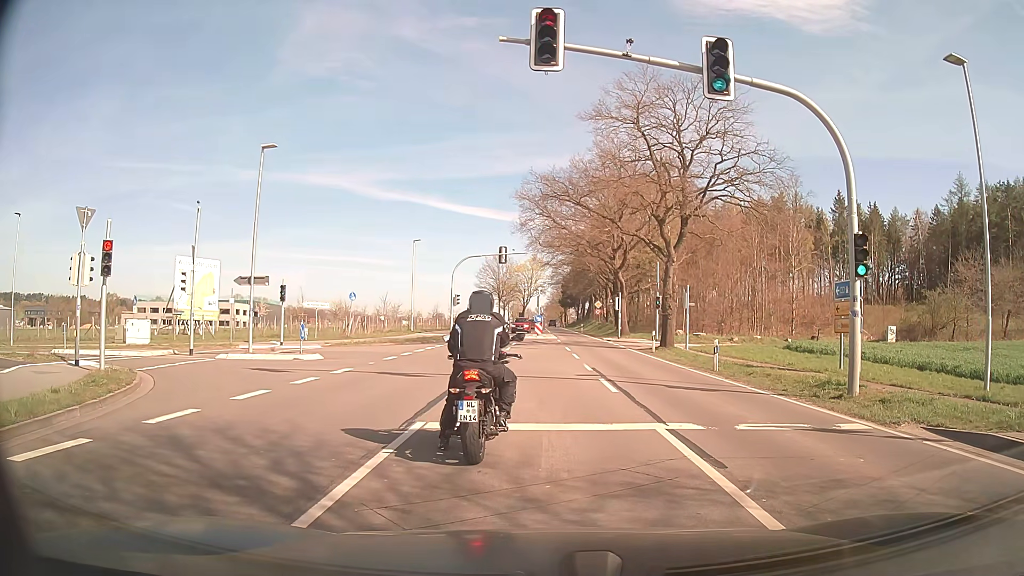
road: secondary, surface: asphalt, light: Day
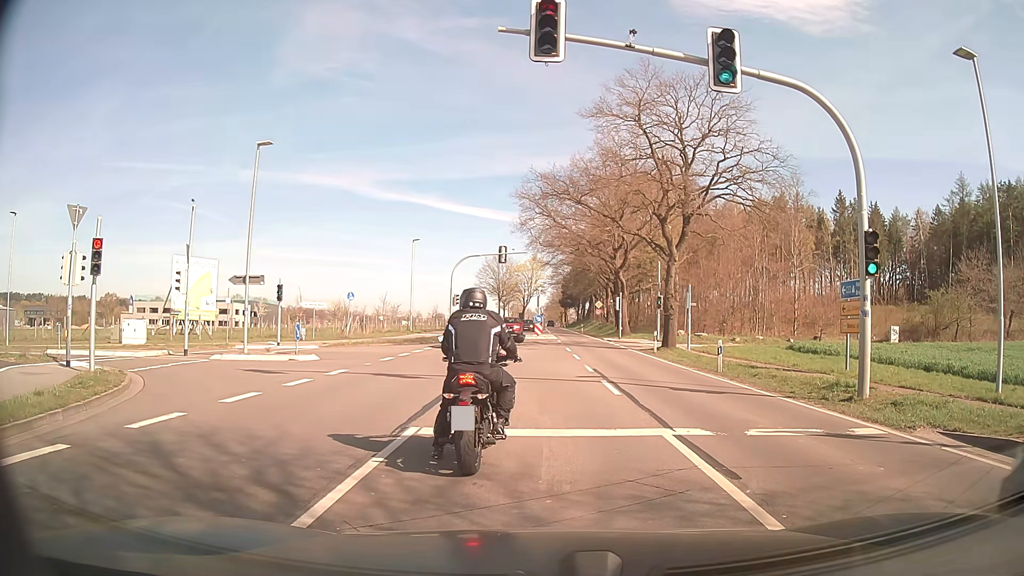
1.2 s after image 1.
(0.0, +0.5) m; 0°
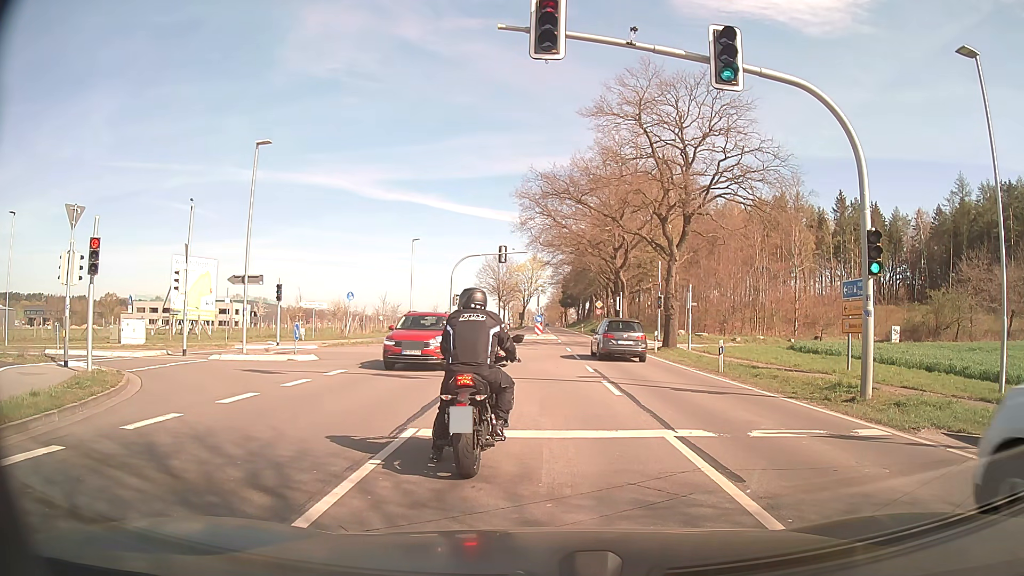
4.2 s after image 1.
(0.0, +0.2) m; 0°
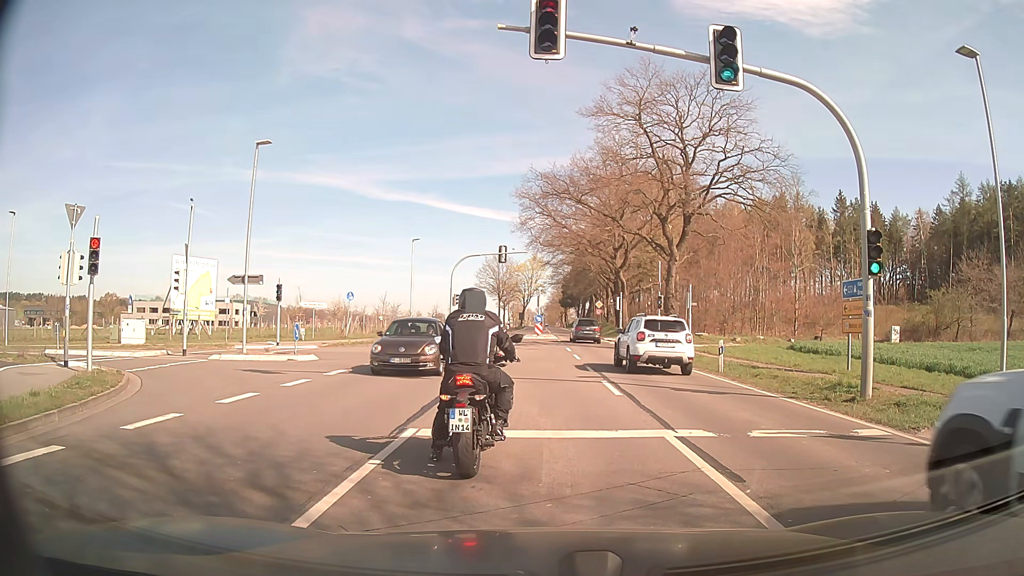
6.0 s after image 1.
(0.0, 0.0) m; 0°
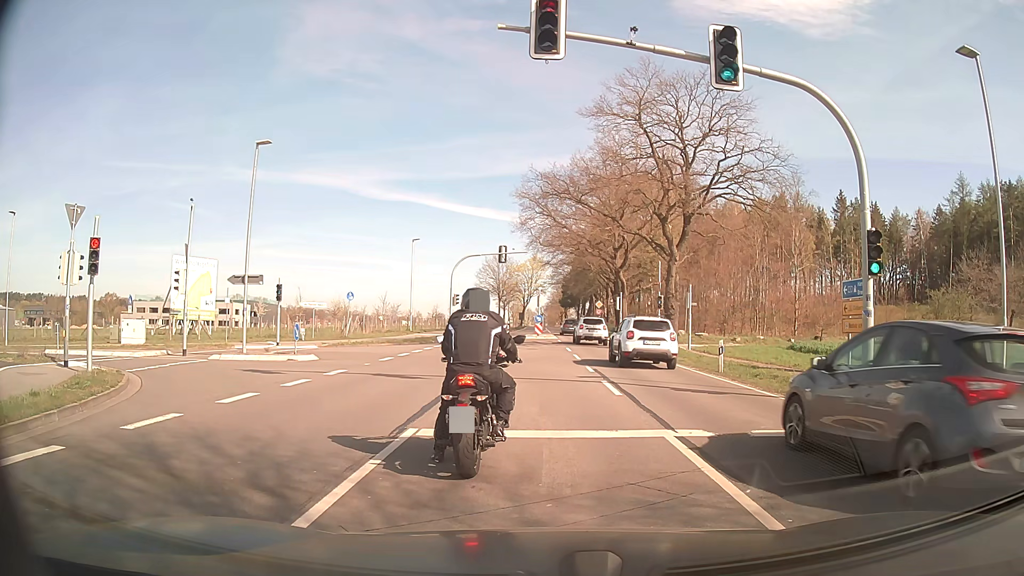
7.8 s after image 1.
(0.0, 0.0) m; 0°
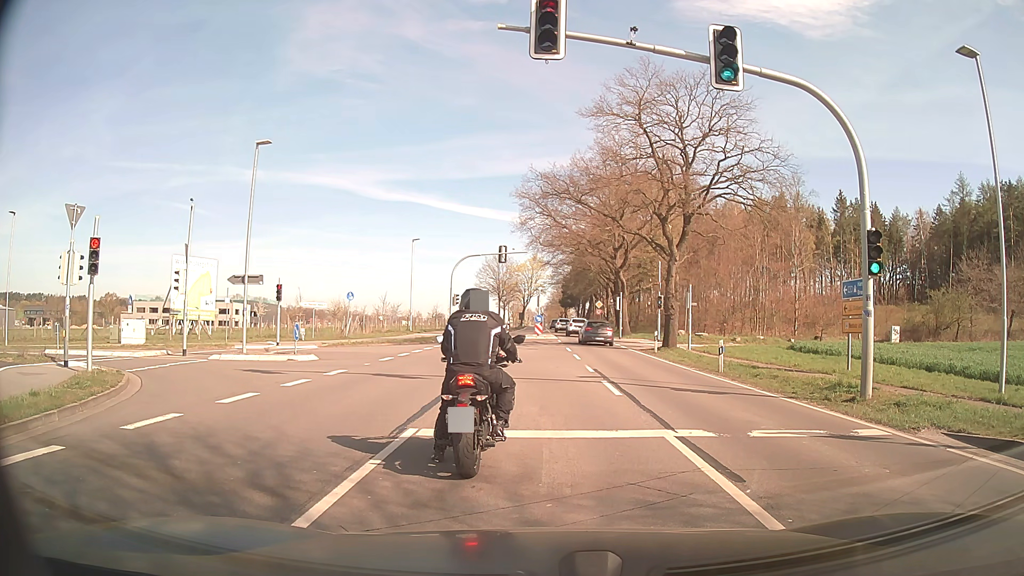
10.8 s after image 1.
(0.0, 0.0) m; 0°
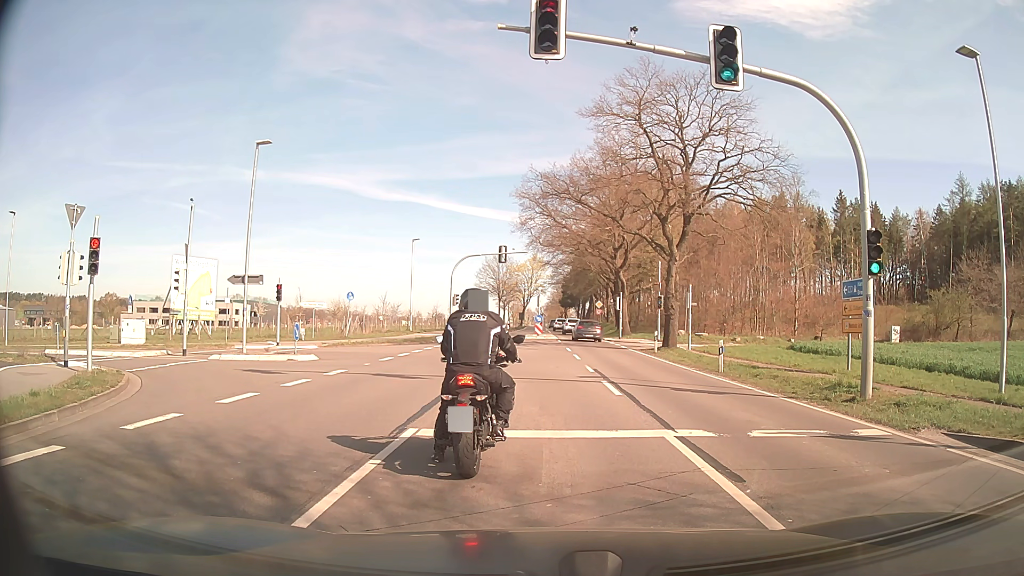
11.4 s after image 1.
(0.0, 0.0) m; 0°
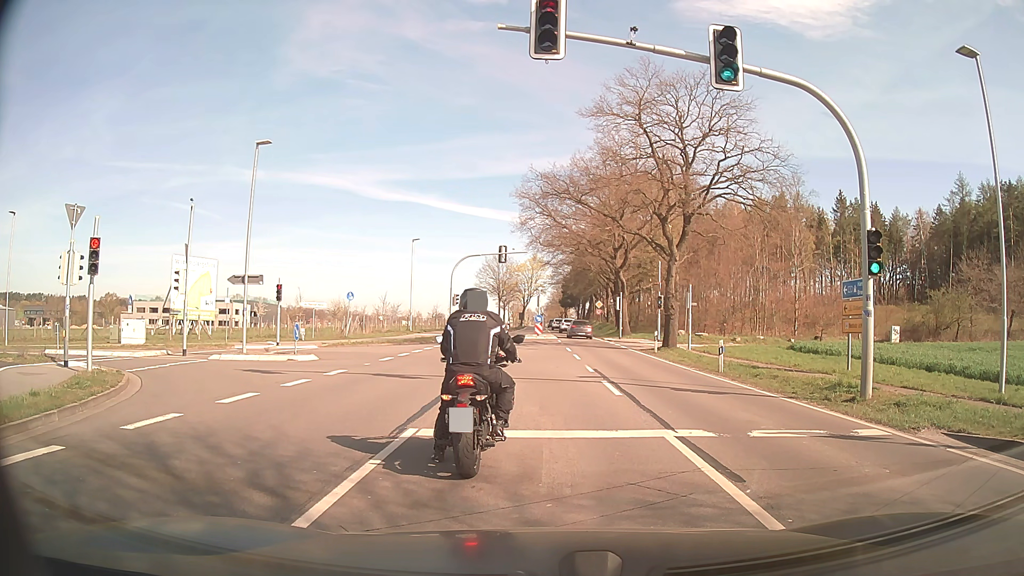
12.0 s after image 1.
(0.0, 0.0) m; 0°
